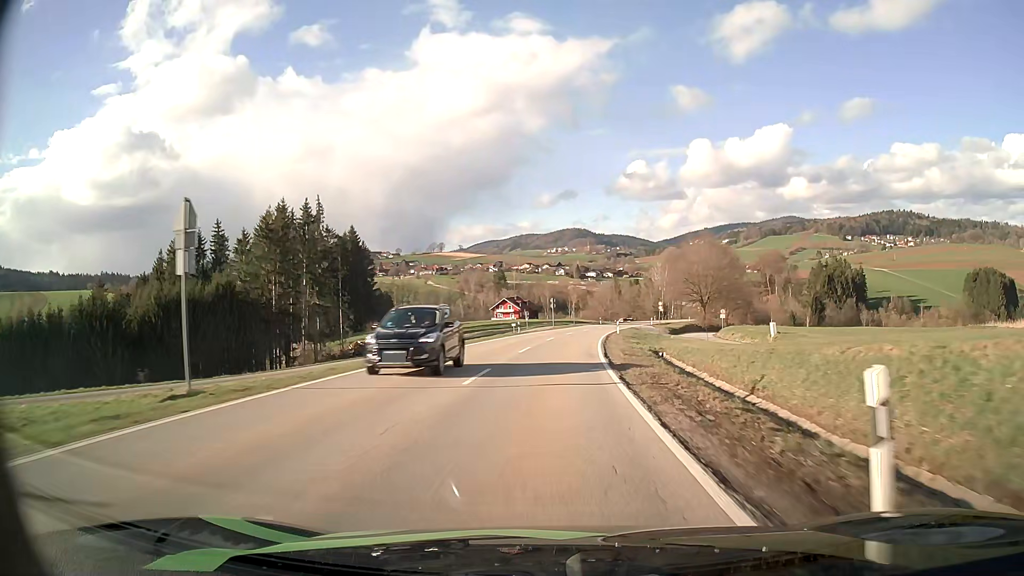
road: secondary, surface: asphalt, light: Day
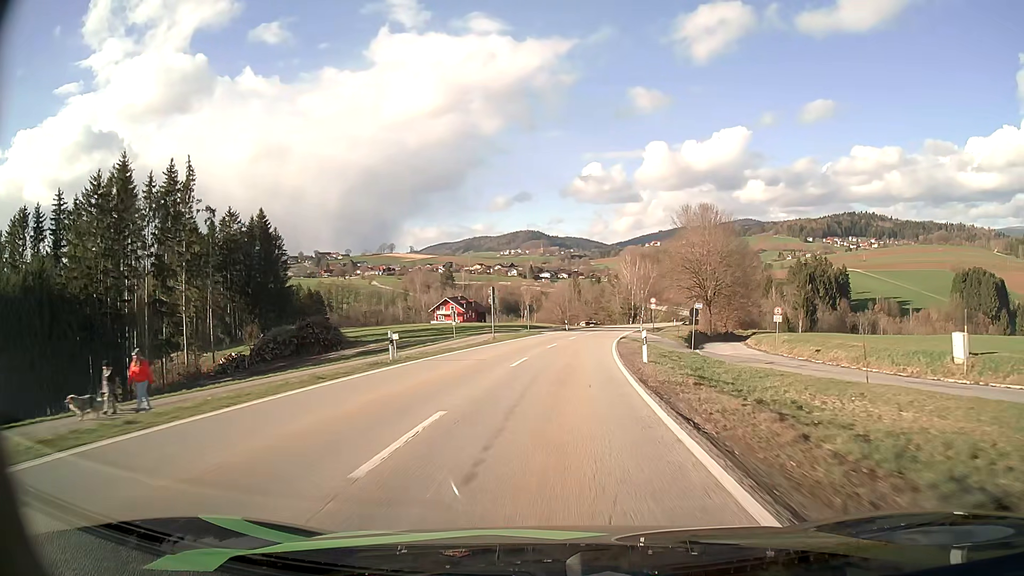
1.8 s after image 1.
(+1.0, +33.4) m; +4°
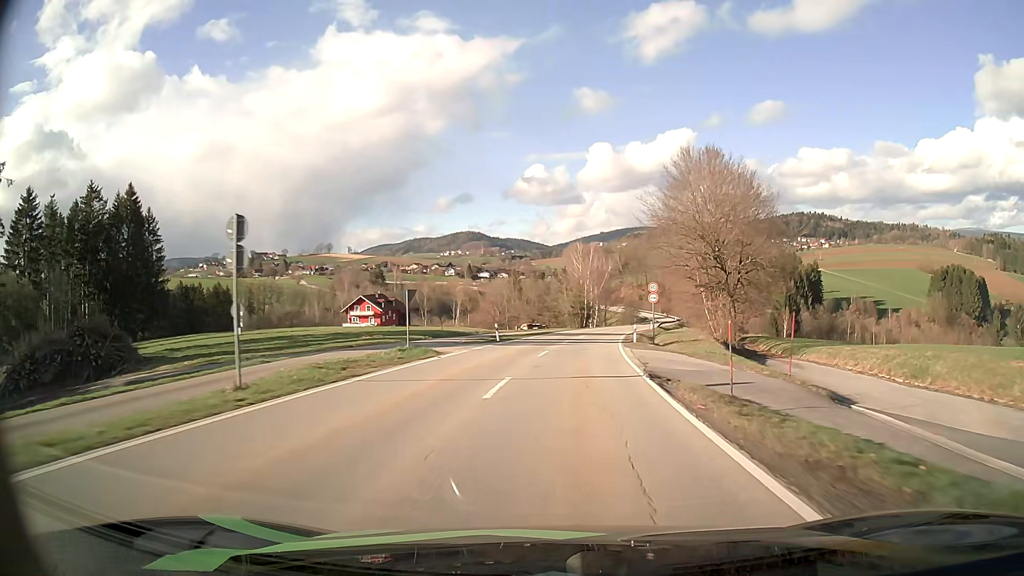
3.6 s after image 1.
(+1.4, +33.3) m; +5°
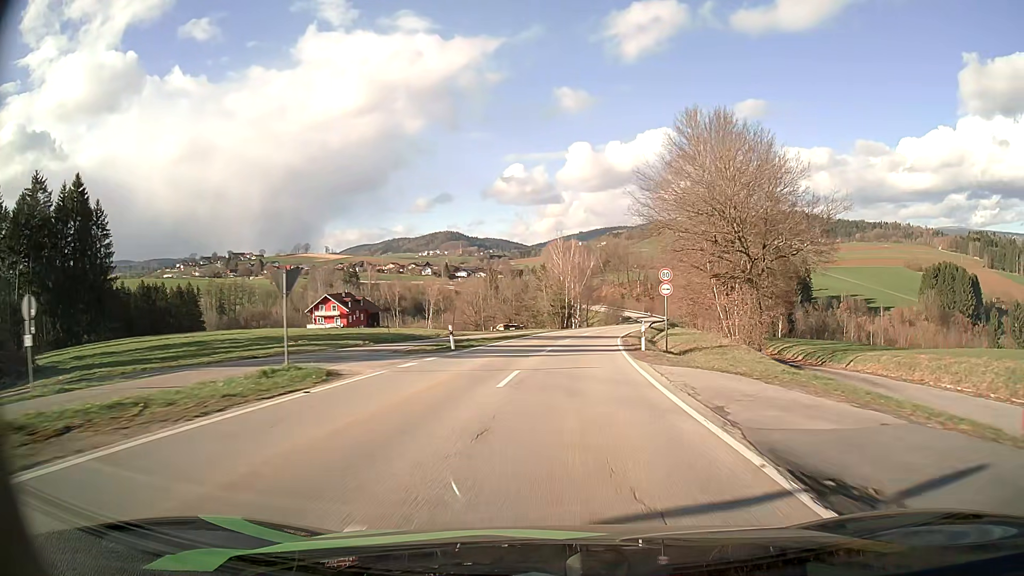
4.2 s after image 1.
(+0.2, +11.2) m; +2°
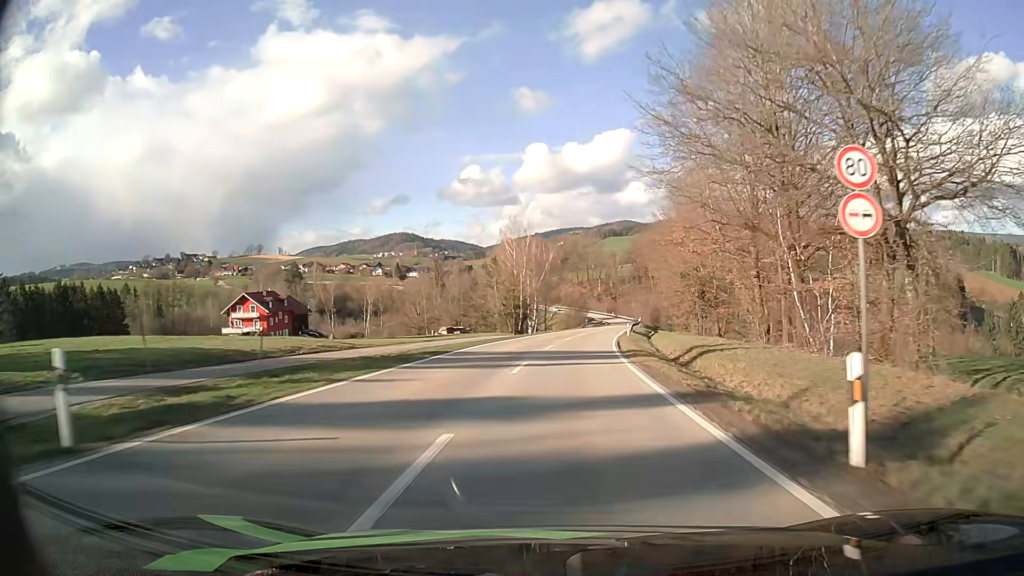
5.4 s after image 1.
(+0.7, +22.6) m; +3°
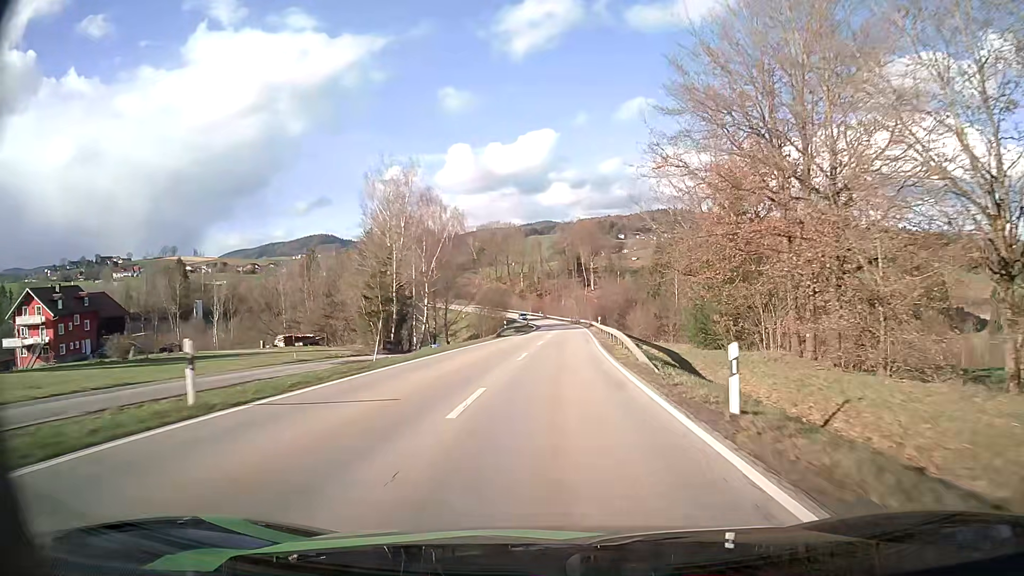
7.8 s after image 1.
(+2.9, +46.2) m; +7°
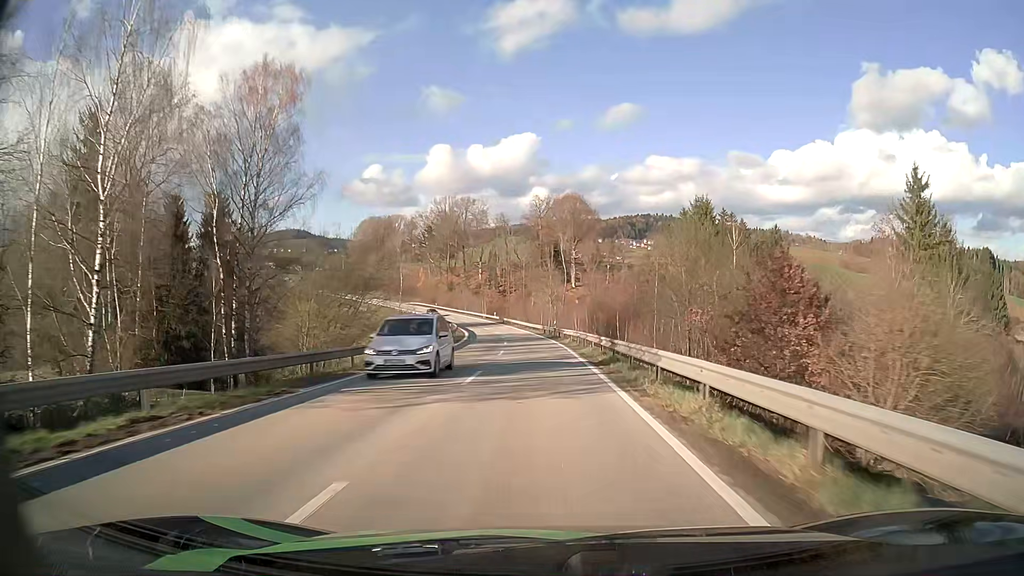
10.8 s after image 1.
(+2.3, +59.8) m; +2°
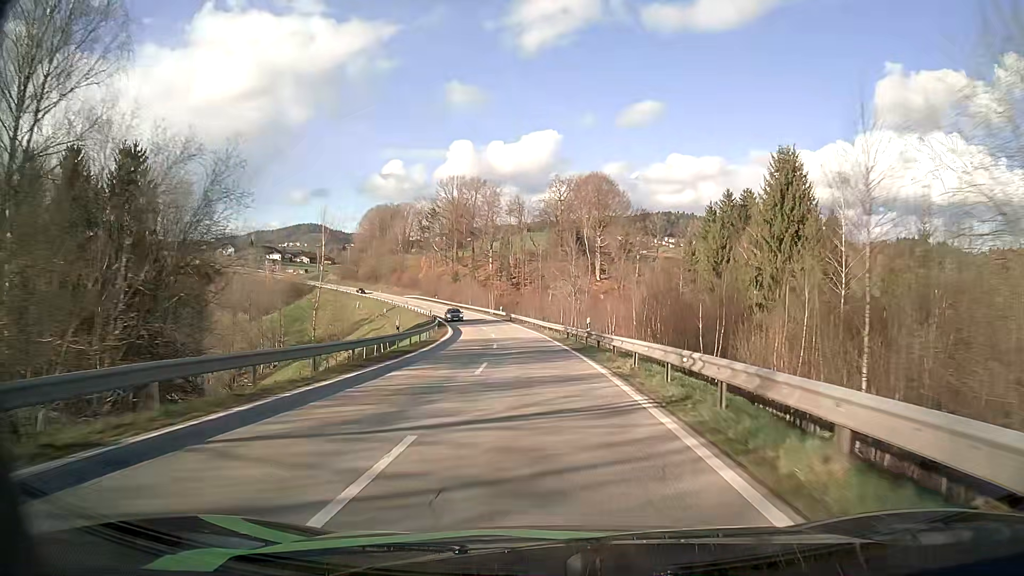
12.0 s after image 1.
(-0.2, +24.3) m; -1°
(0, +10) (0, +20) (-1, +30) (-1, +40) (-2, +50) (-4, +60) (-5, +70) (-7, +79) (-10, +89) (-13, +99) m
